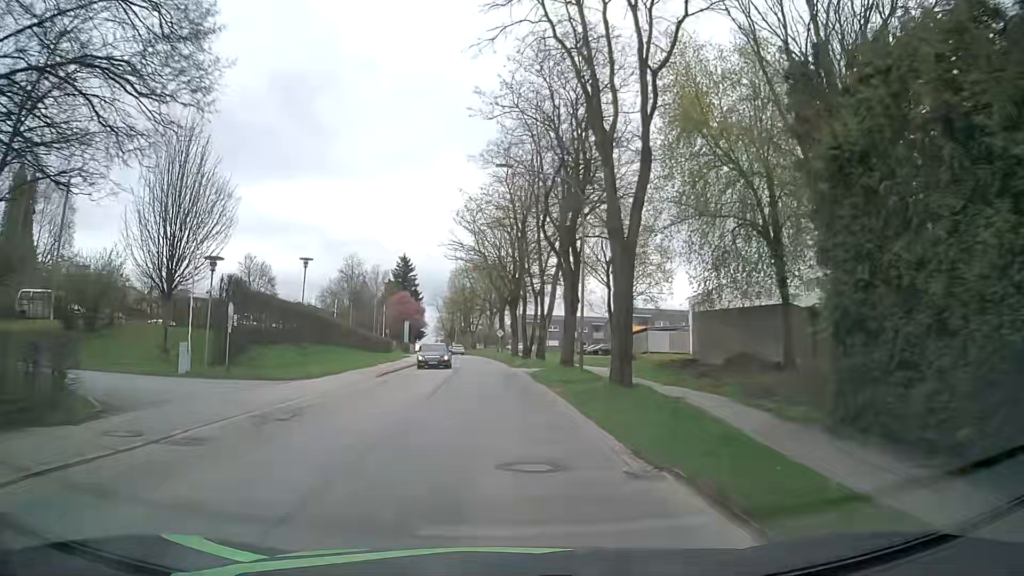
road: secondary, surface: asphalt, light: Day
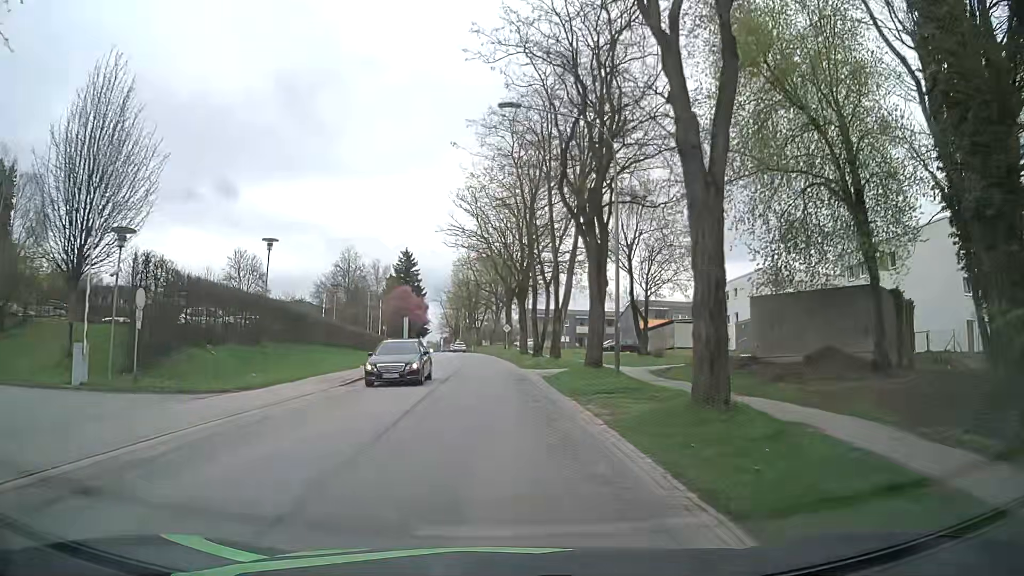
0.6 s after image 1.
(-0.1, +7.5) m; -1°
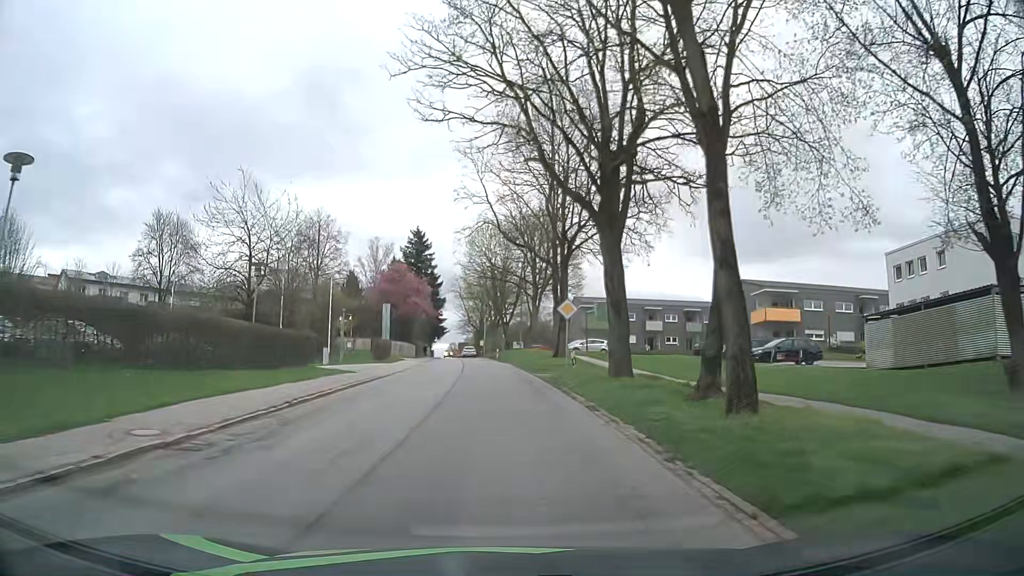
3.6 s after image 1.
(-1.1, +37.1) m; -3°
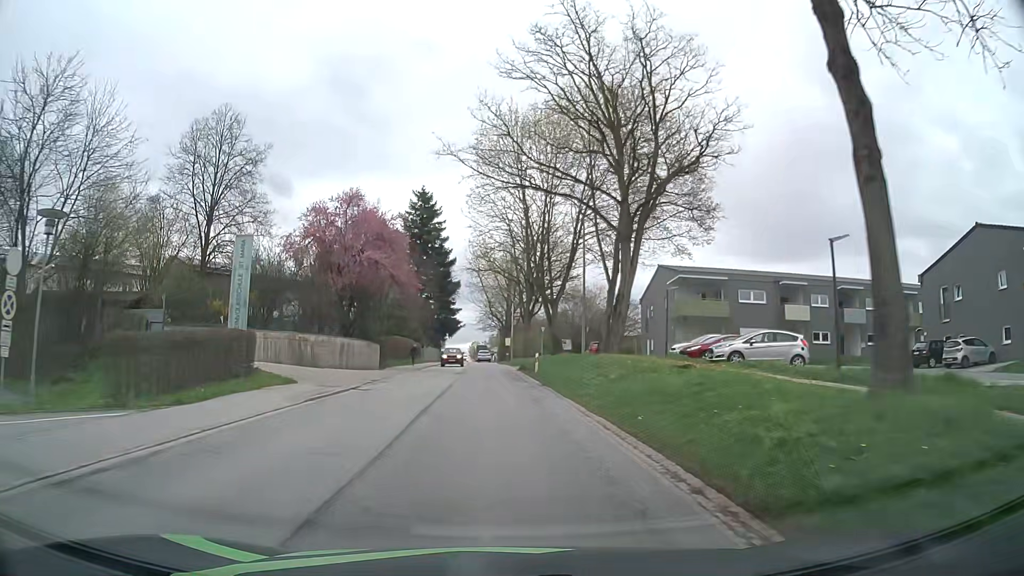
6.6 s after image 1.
(-0.9, +37.3) m; -3°
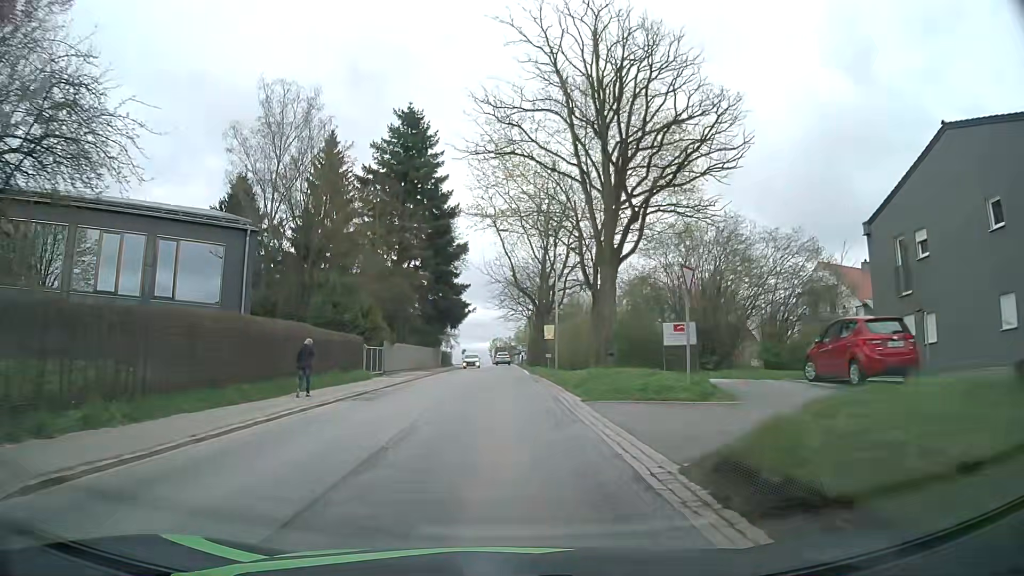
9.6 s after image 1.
(-0.8, +38.2) m; -2°
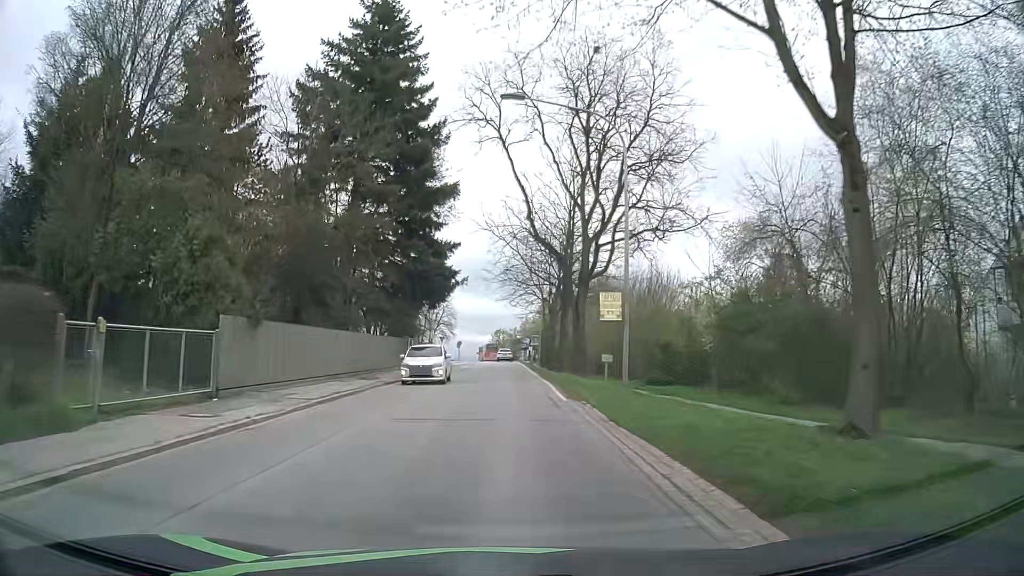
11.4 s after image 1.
(-0.3, +23.3) m; -1°
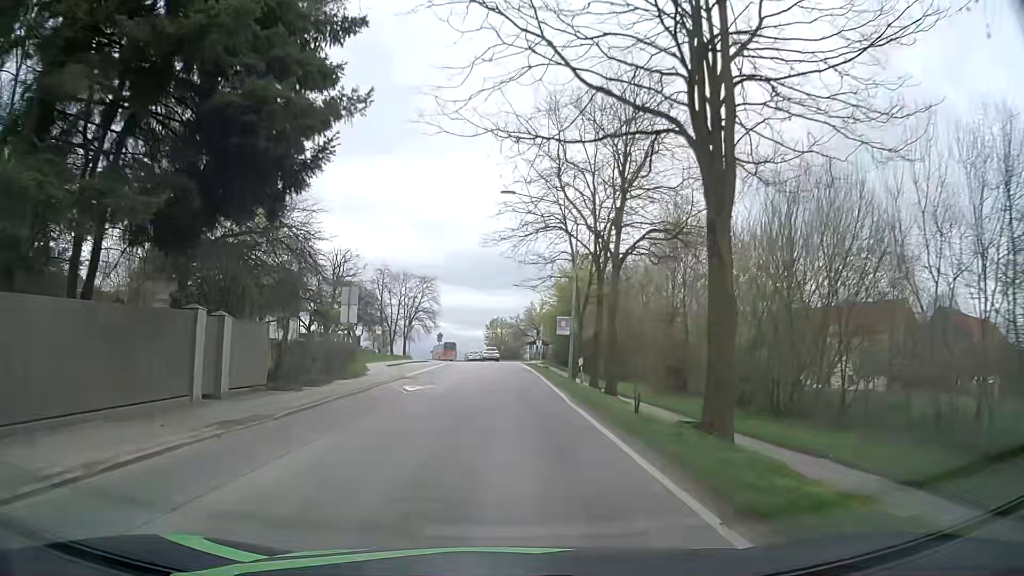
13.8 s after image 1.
(+0.1, +31.5) m; 0°
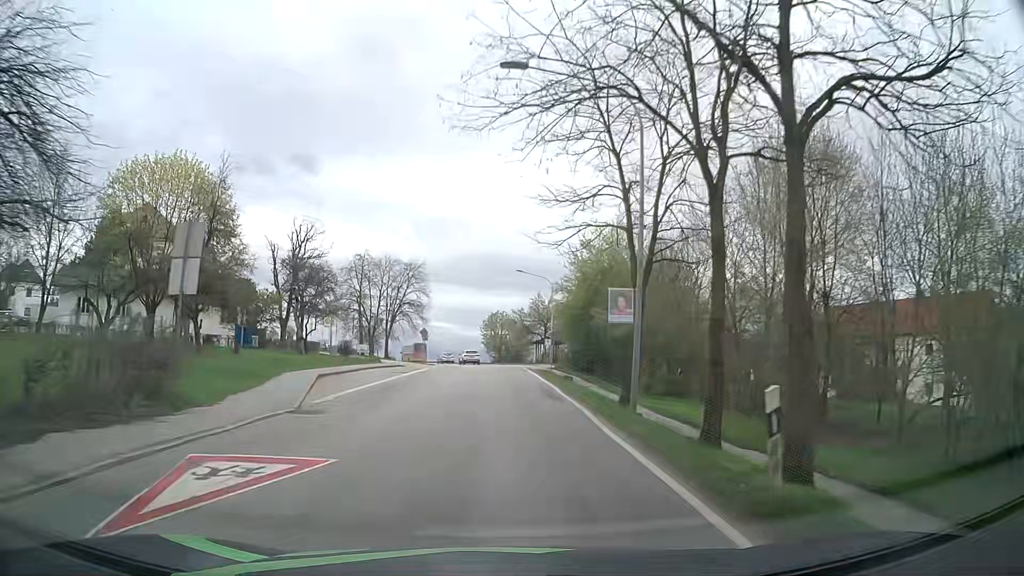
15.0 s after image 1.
(-0.1, +16.0) m; -1°
(0, +10) (0, +20) (0, +30) (0, +40) (0, +50) (-1, +60) (-2, +70) (-4, +80) (-6, +89) (-9, +99) m
